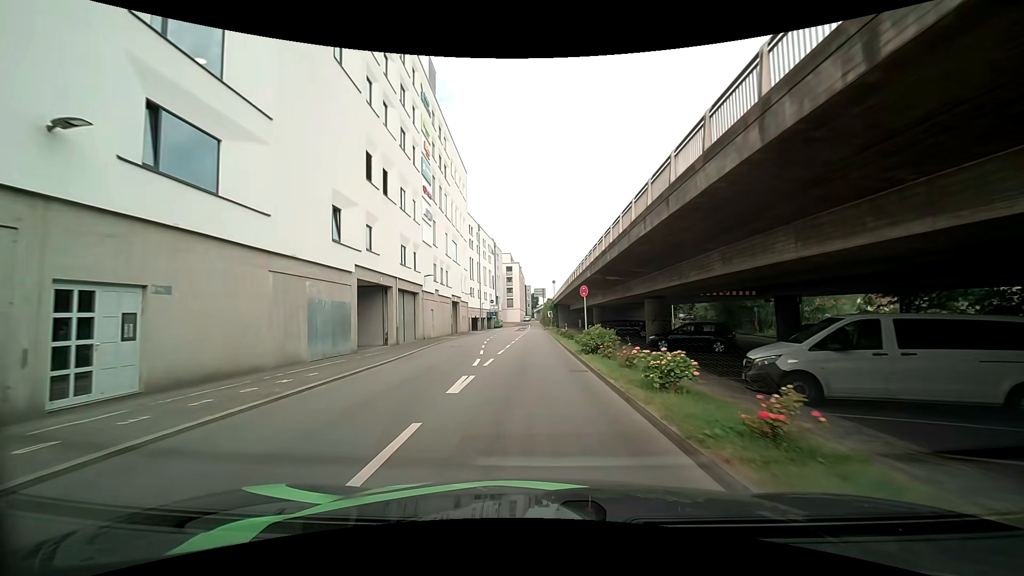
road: primary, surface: asphalt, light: Day
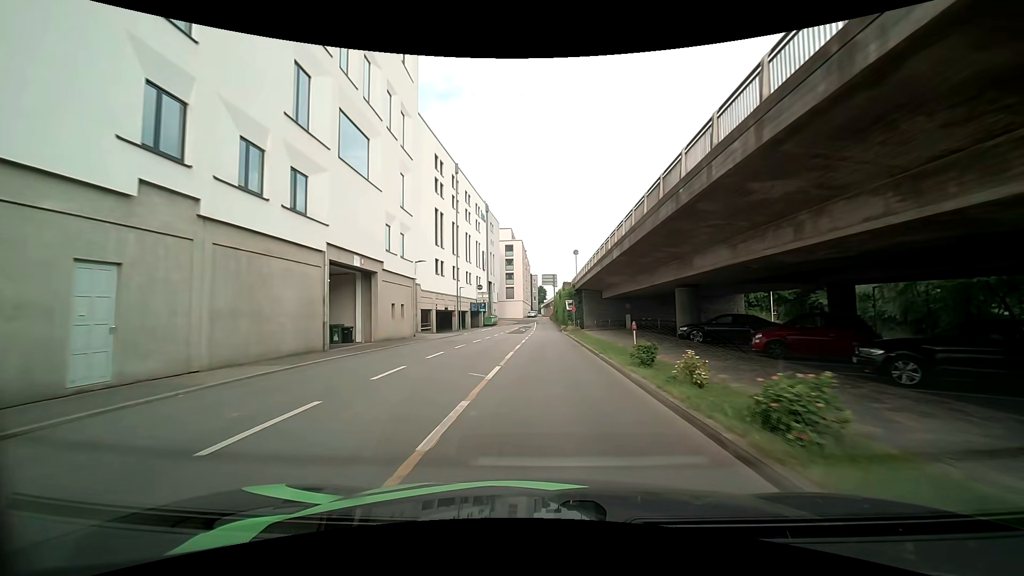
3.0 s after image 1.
(0.0, +34.9) m; 0°
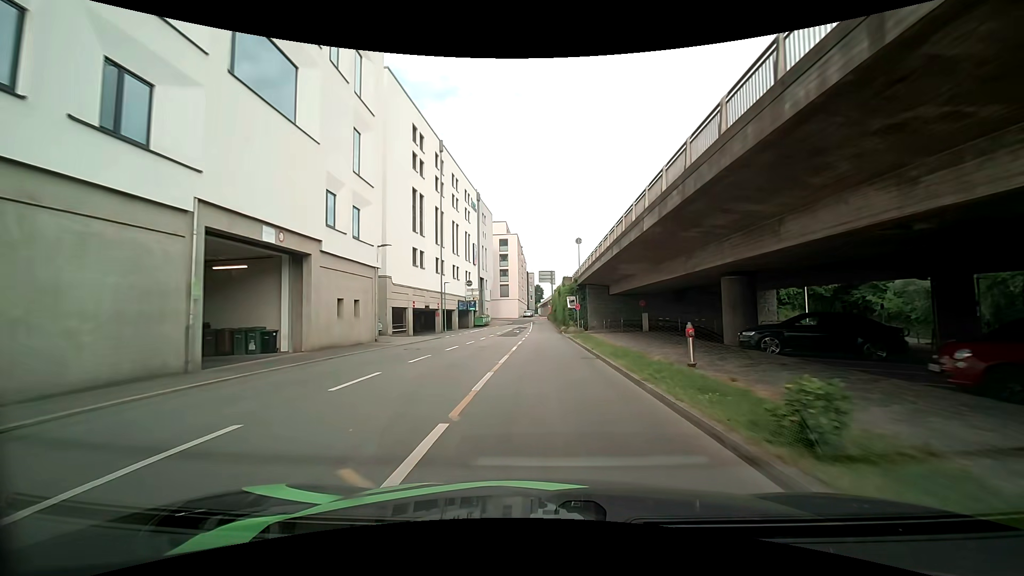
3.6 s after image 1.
(-0.1, +7.7) m; -1°
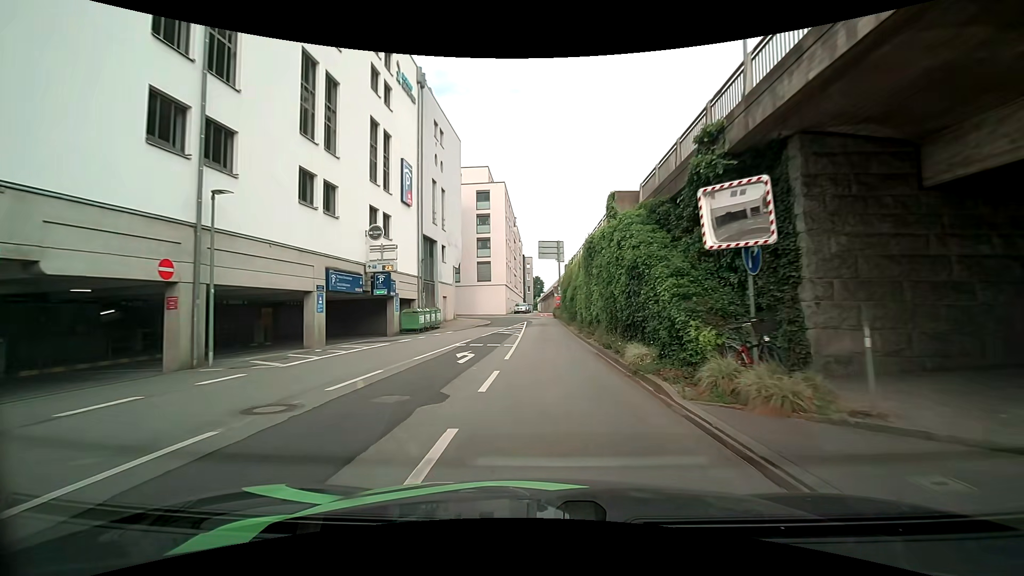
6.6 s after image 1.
(+0.2, +36.2) m; 0°
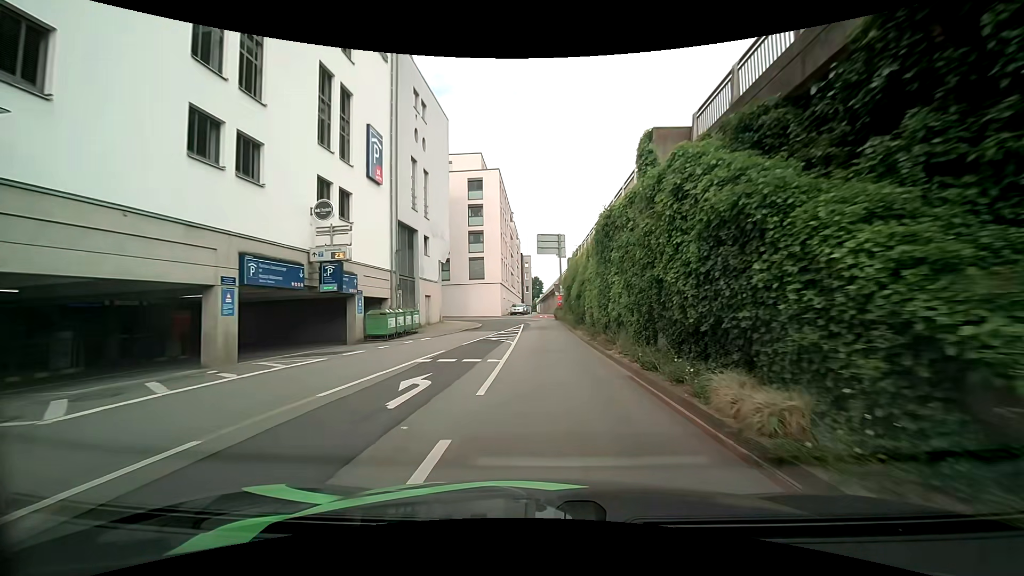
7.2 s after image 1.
(0.0, +6.4) m; 0°
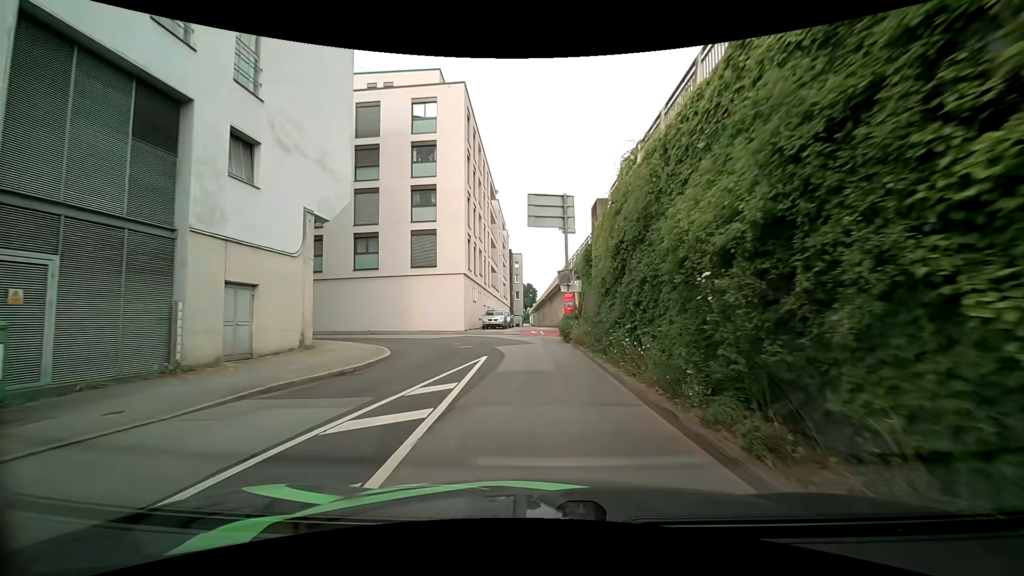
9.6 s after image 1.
(+0.5, +23.2) m; +2°
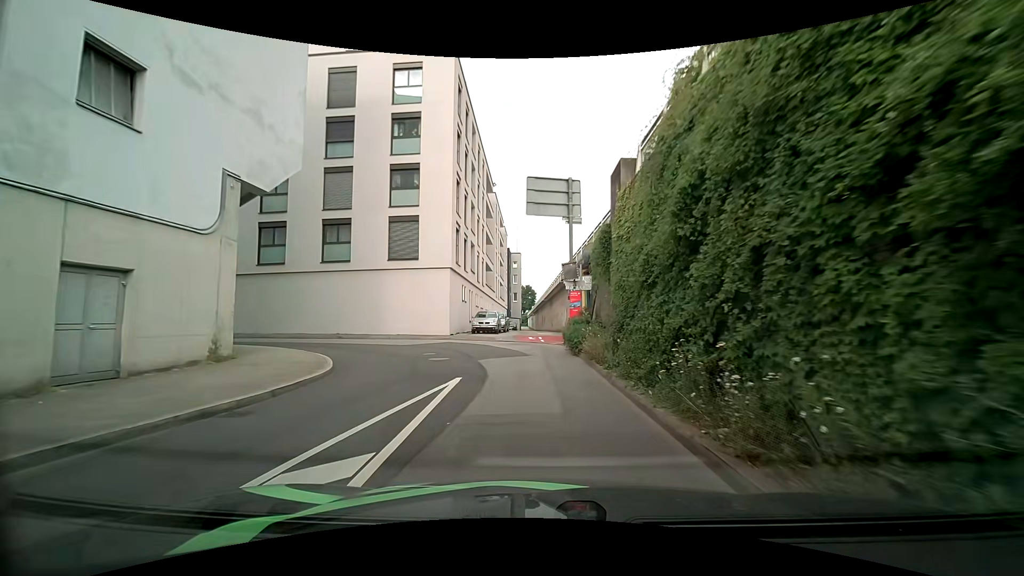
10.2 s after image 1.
(0.0, +4.8) m; +2°
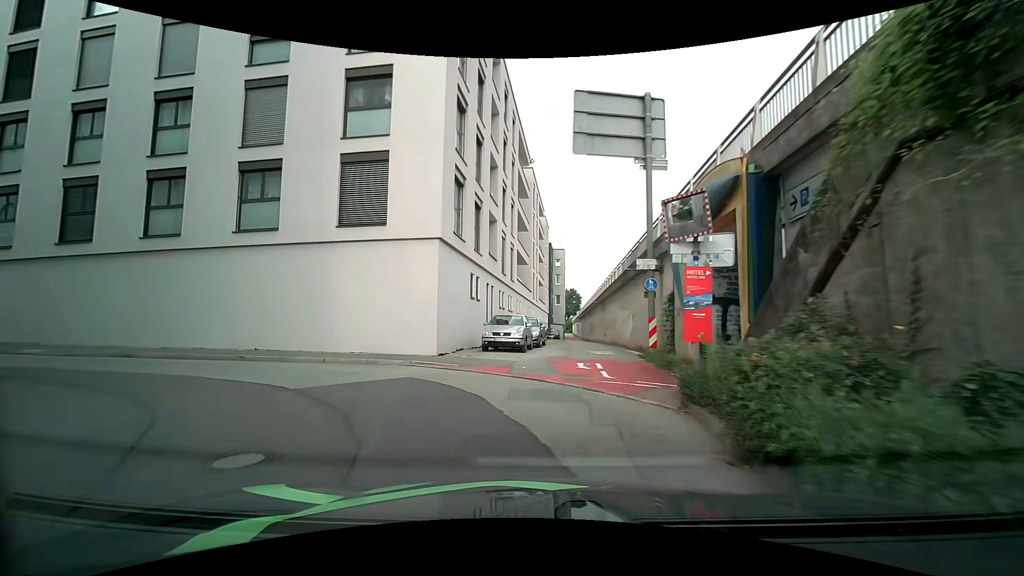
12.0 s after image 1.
(-0.3, +11.8) m; -3°
